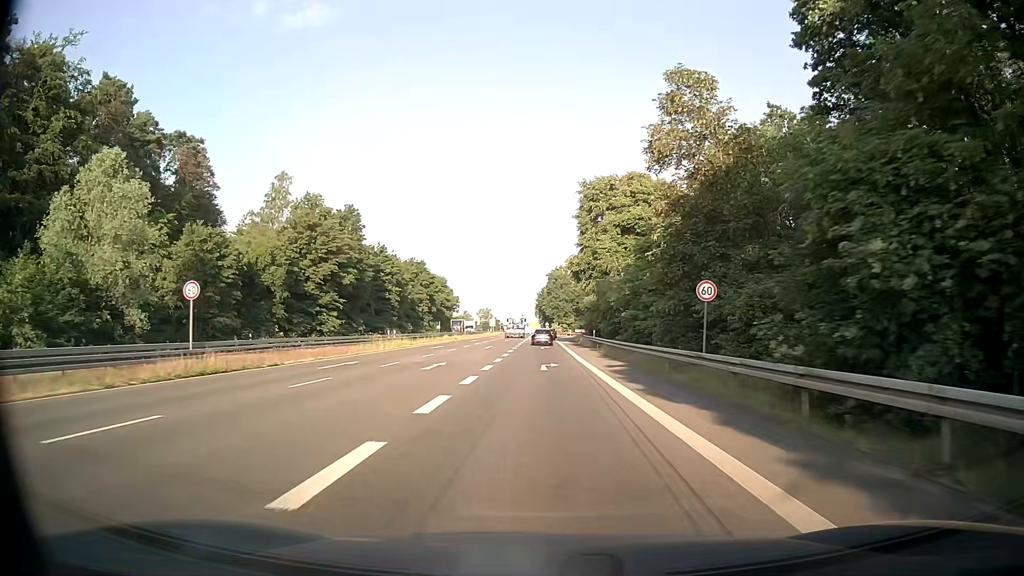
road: secondary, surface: asphalt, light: Day
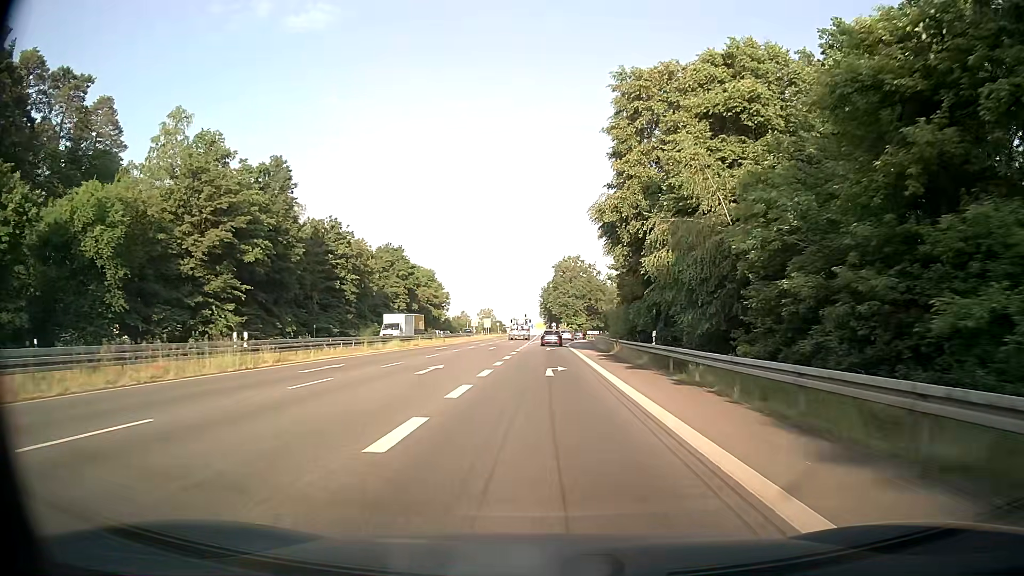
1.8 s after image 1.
(+0.1, +27.6) m; 0°
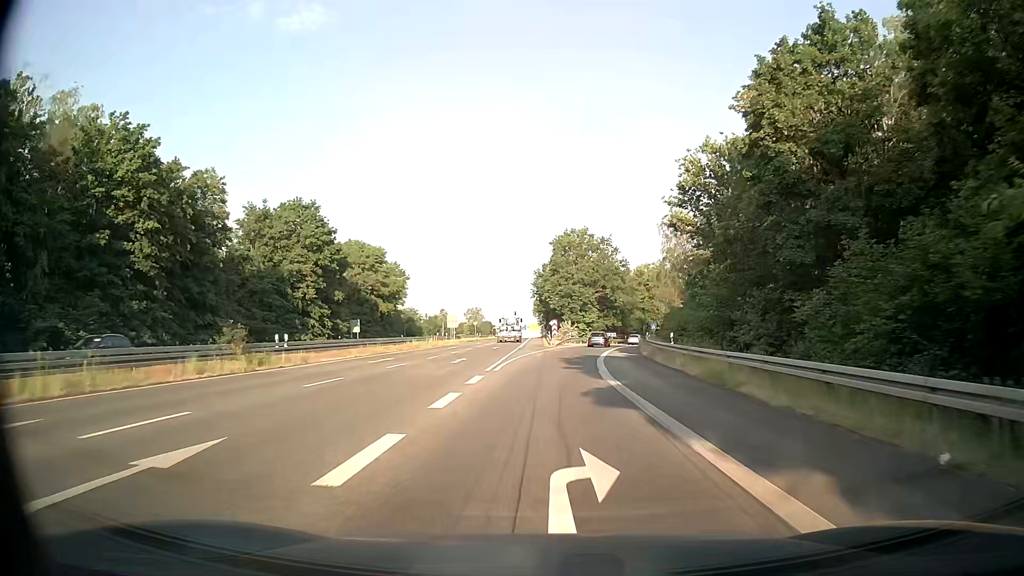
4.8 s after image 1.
(+0.3, +43.5) m; +1°
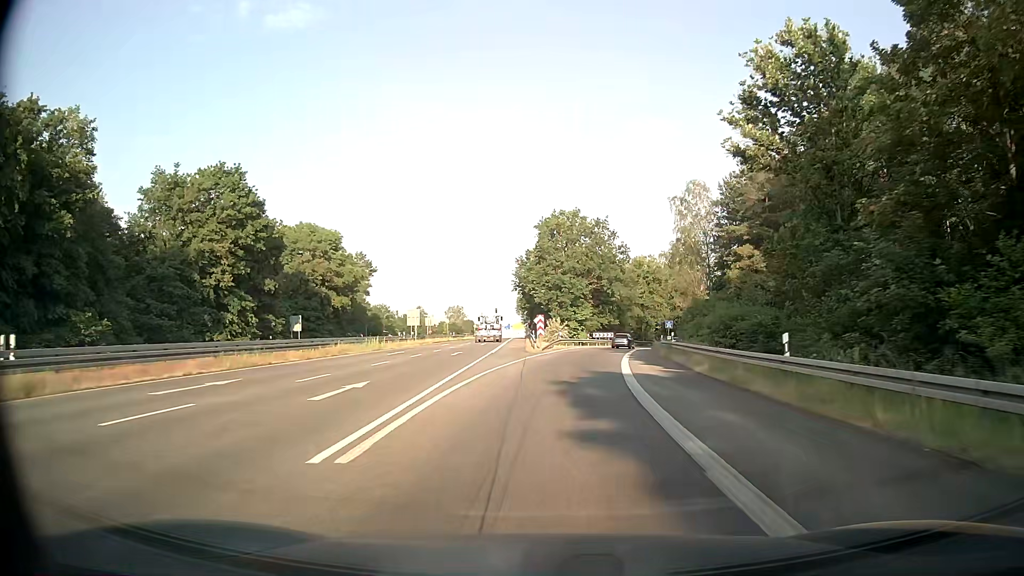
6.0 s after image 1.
(+0.1, +16.9) m; +1°
(0, +10) (0, +20) (+1, +30) (+2, +40) (+3, +50) (+5, +60) (+7, +69) (+10, +79) (+14, +88) (+18, +97) m
